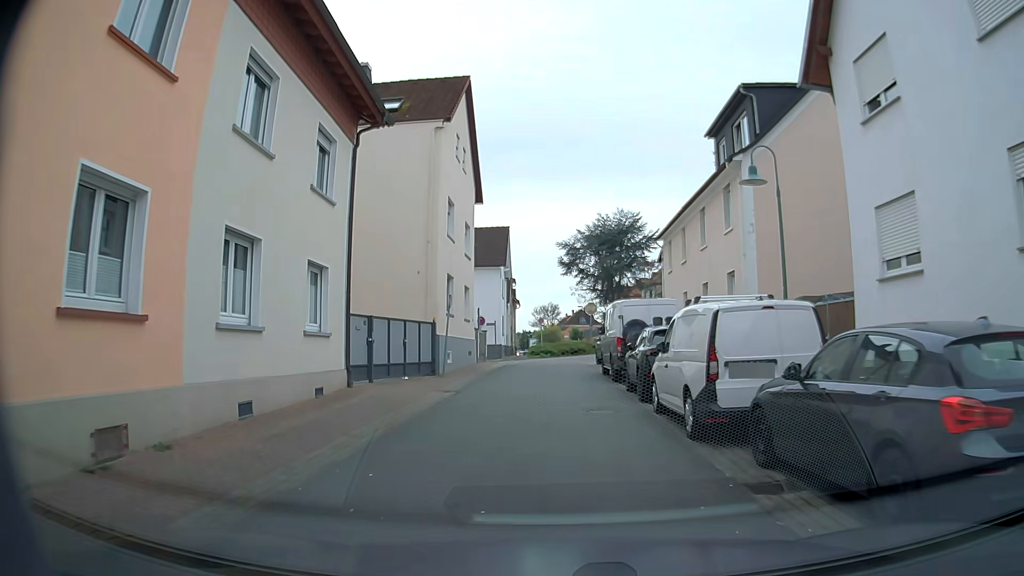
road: residential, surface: asphalt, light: Day
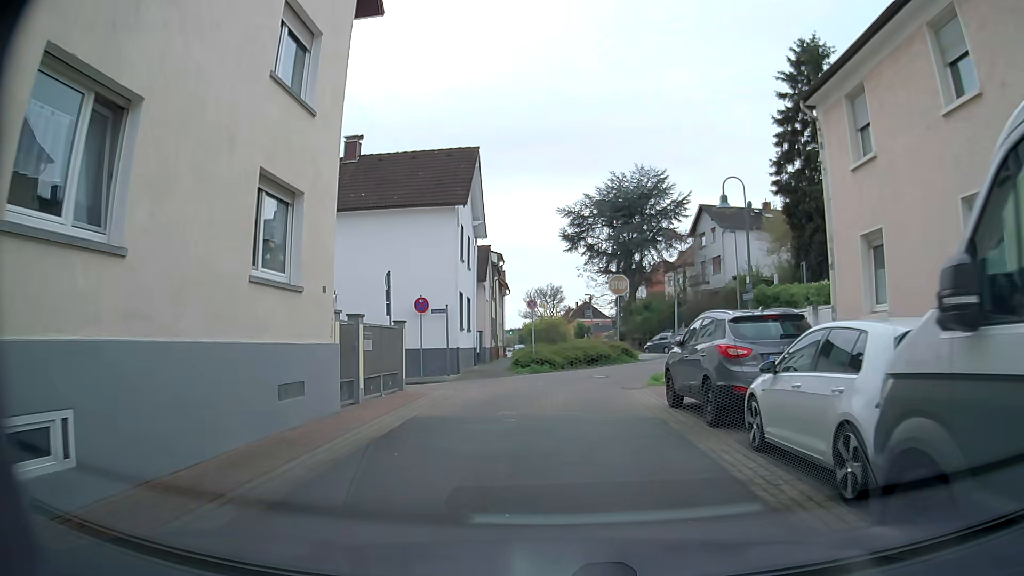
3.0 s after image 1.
(+0.1, +20.6) m; +1°
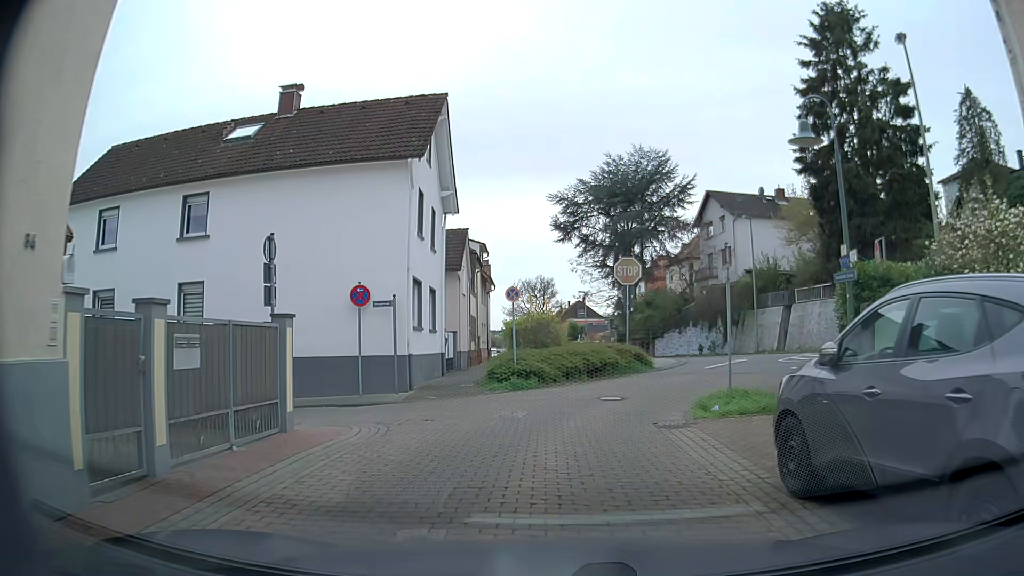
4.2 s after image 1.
(-0.1, +6.8) m; 0°
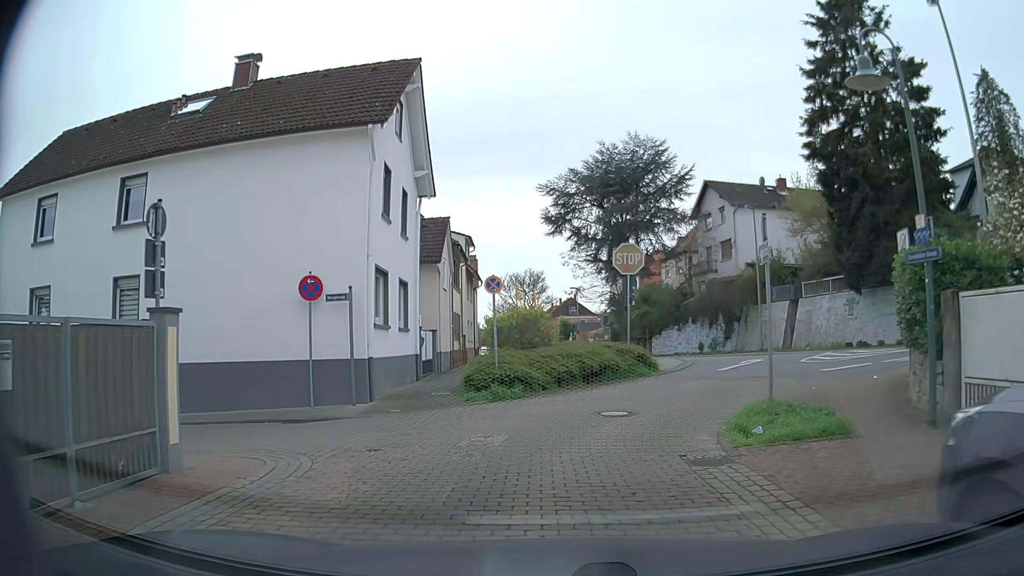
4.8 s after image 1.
(0.0, +3.0) m; 0°
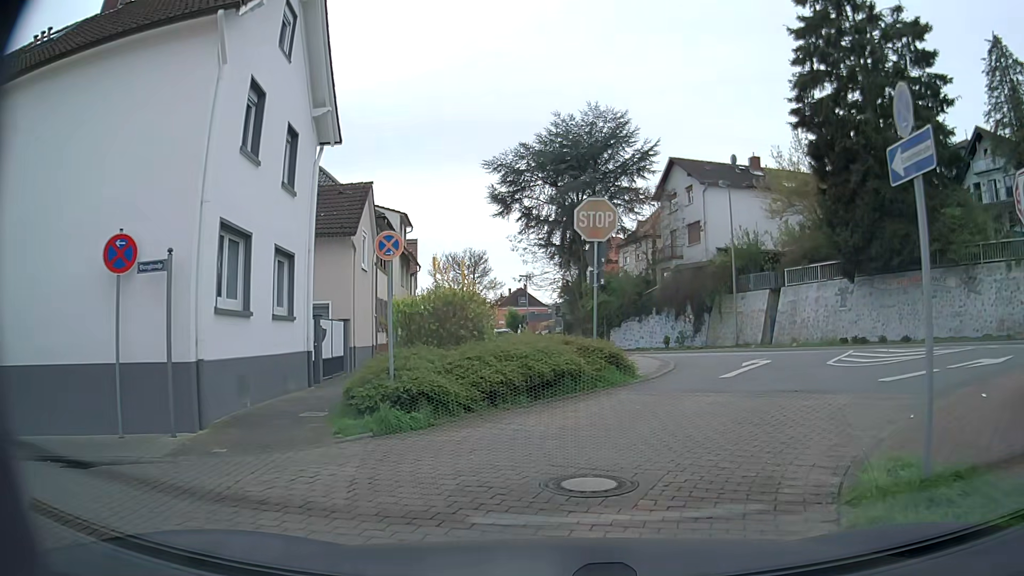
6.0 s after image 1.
(+0.1, +5.6) m; +3°
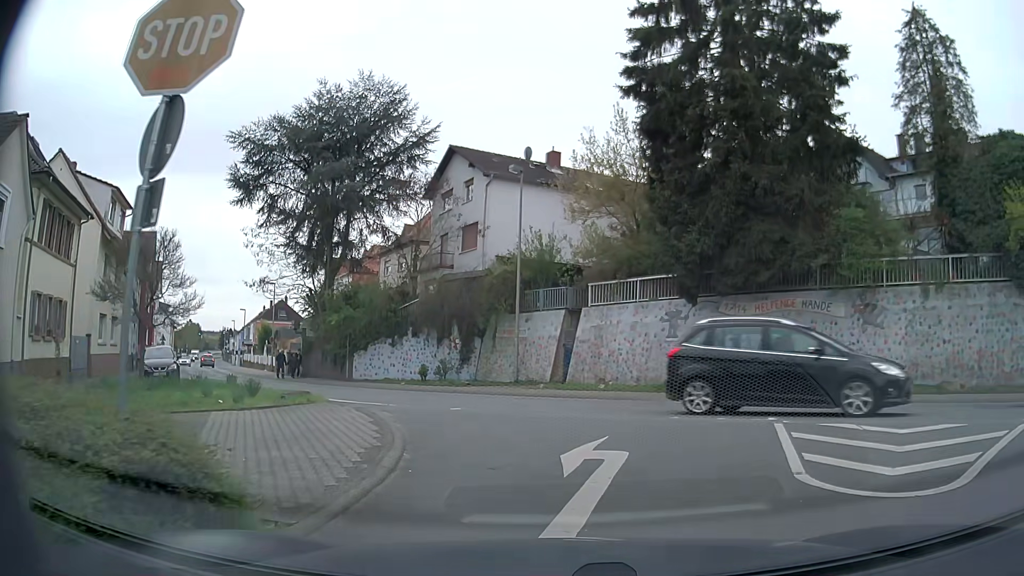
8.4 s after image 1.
(+1.7, +9.7) m; +20°
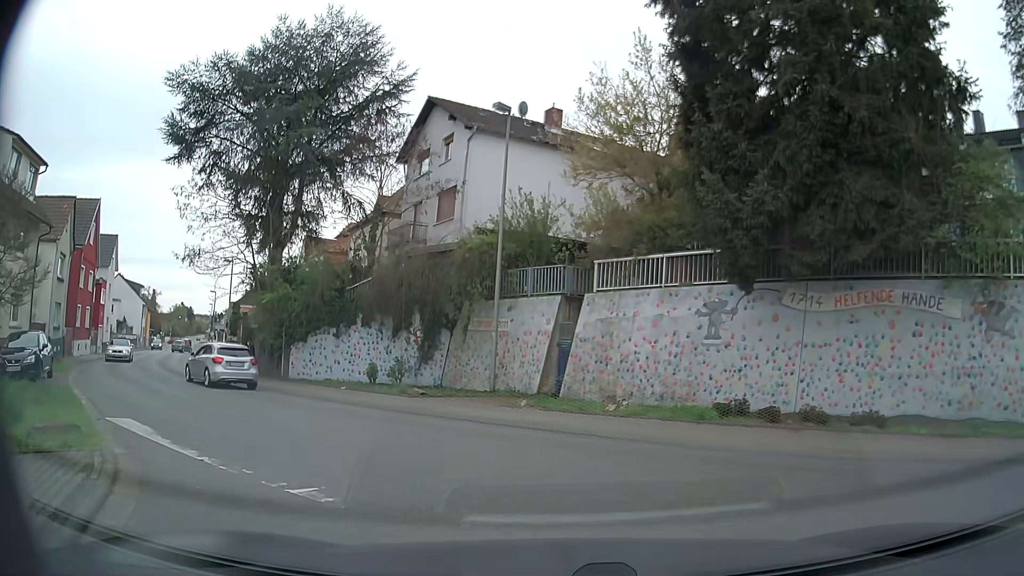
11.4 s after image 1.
(+0.3, +7.5) m; 0°
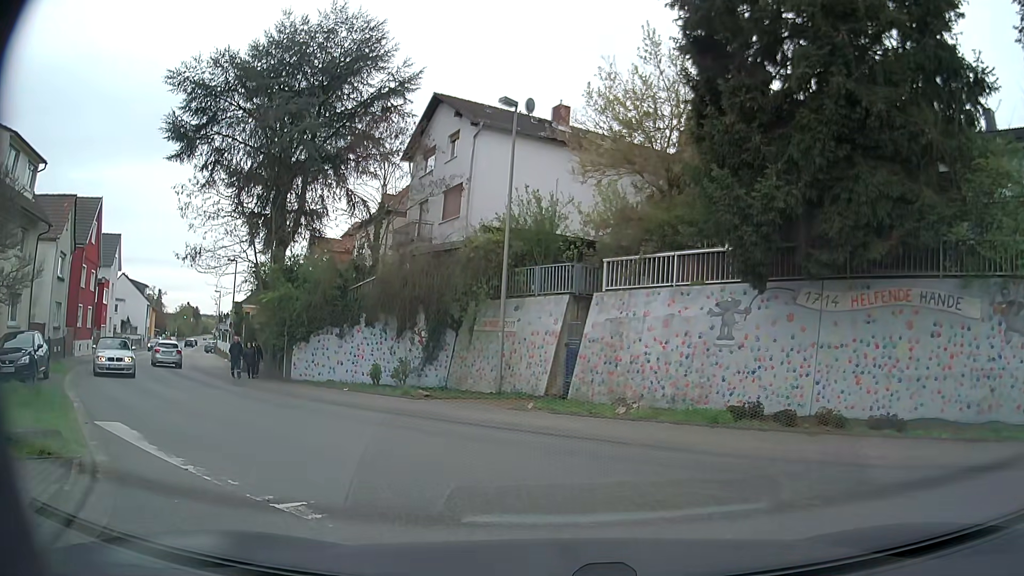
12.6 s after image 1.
(0.0, +0.5) m; 0°
(-2, +10) (-7, +18) (-13, +26) (-19, +34) (-25, +42) (-30, +51) (-35, +59) (-40, +68) (-45, +77) (-50, +86) m
